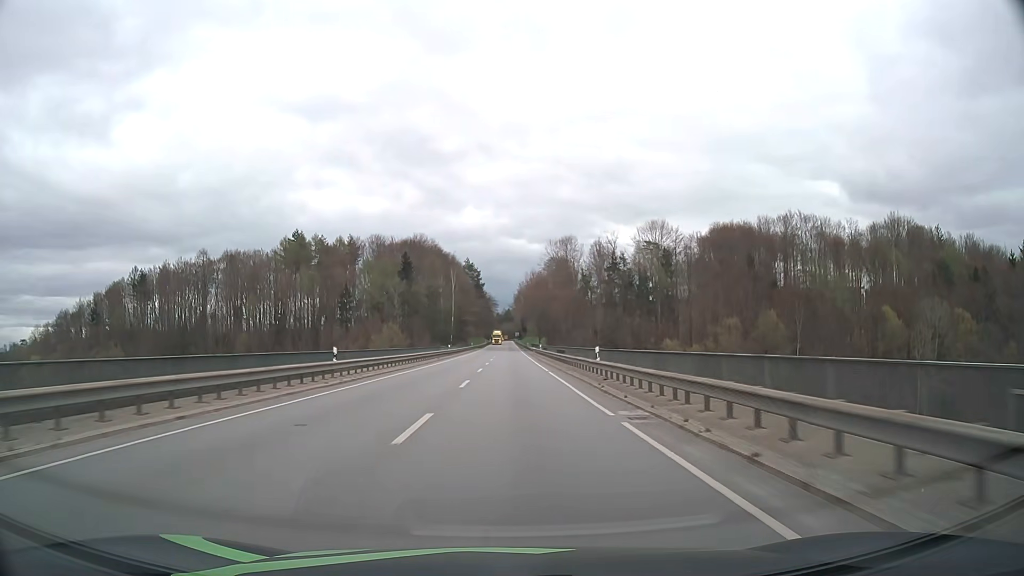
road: primary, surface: asphalt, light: Day
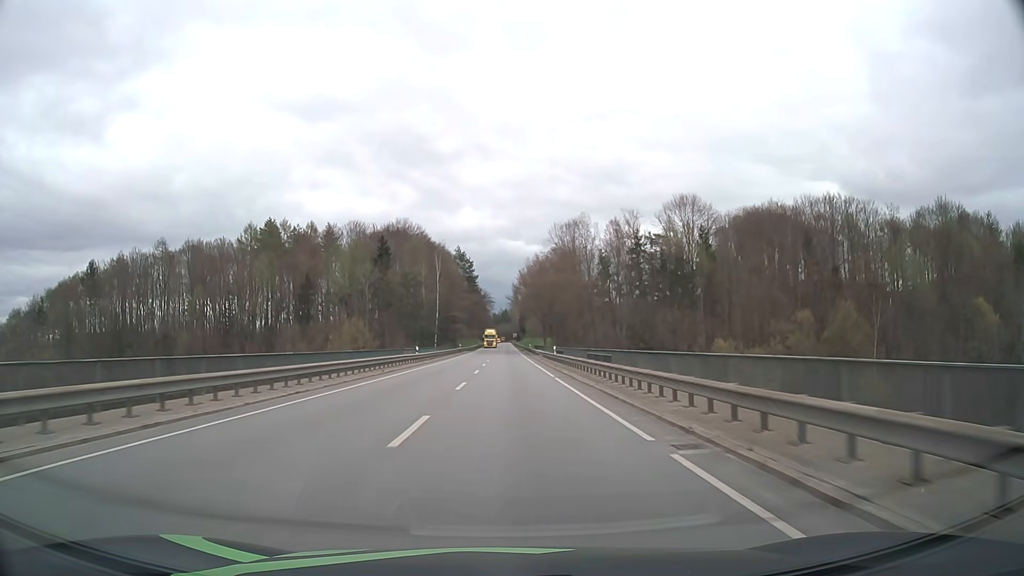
(0.0, +25.7) m; 0°
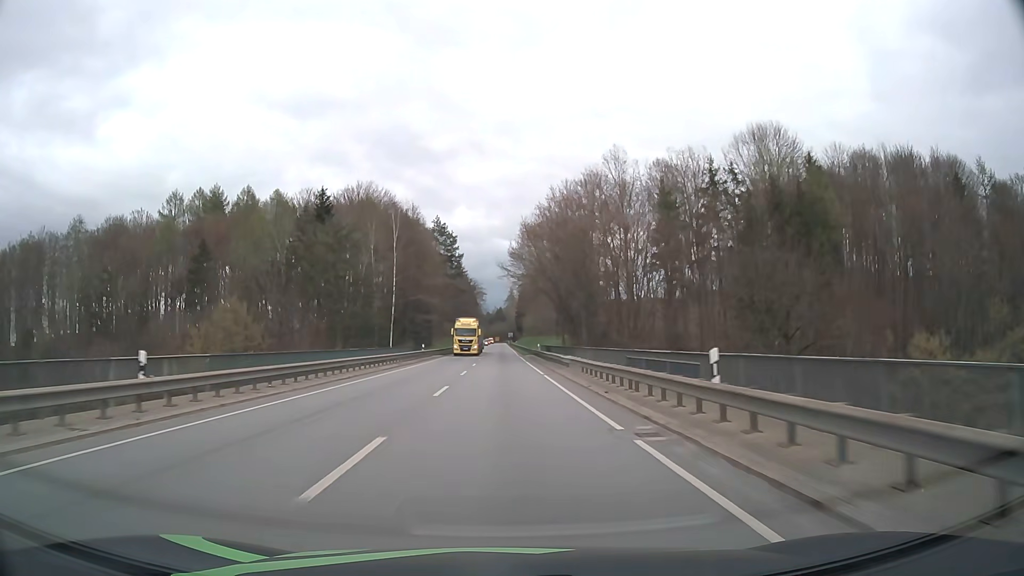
(+0.2, +39.3) m; +1°
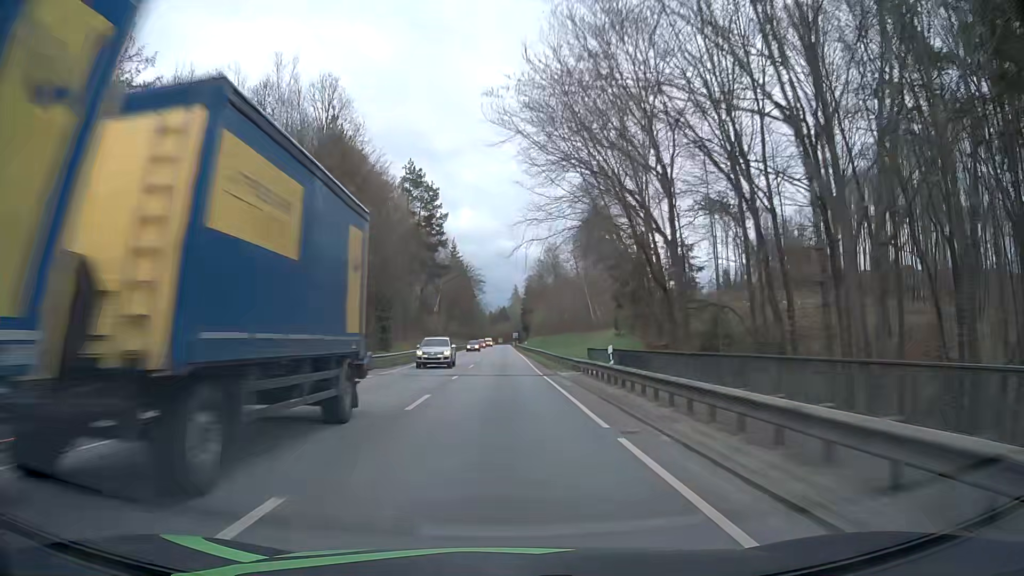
(-0.1, +40.1) m; 0°
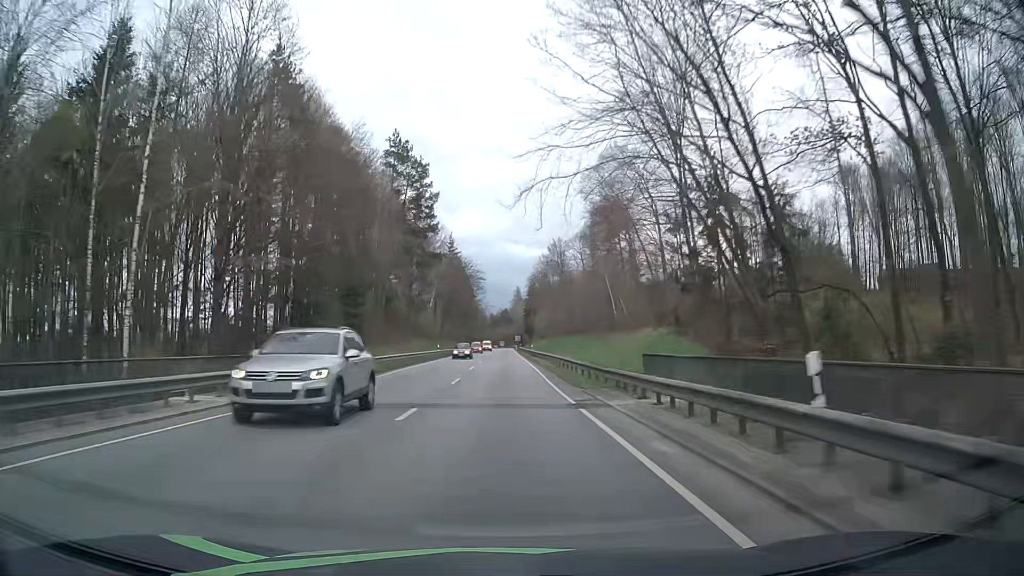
(0.0, +13.5) m; 0°
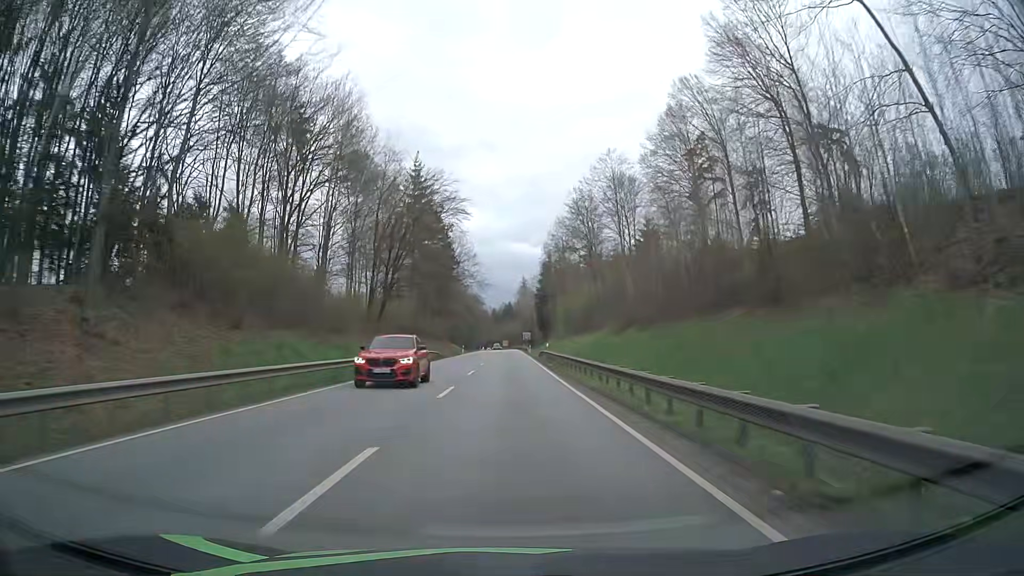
(-0.4, +67.7) m; 0°
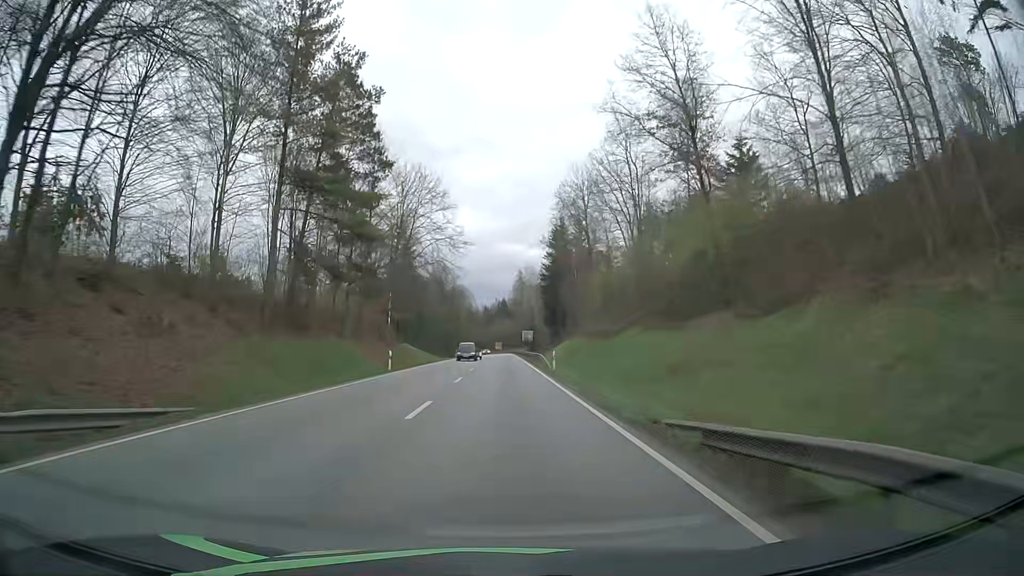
(+0.2, +52.3) m; 0°
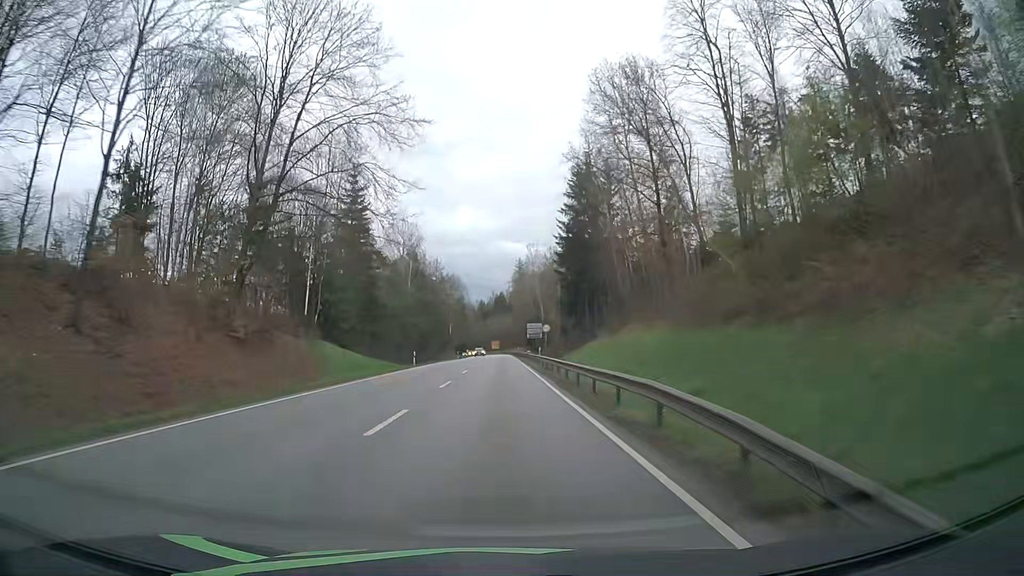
(+0.1, +38.5) m; 0°
(0, +10) (0, +20) (0, +30) (0, +40) (0, +50) (0, +60) (-1, +70) (-1, +80) (-1, +90) (-1, +100) m
